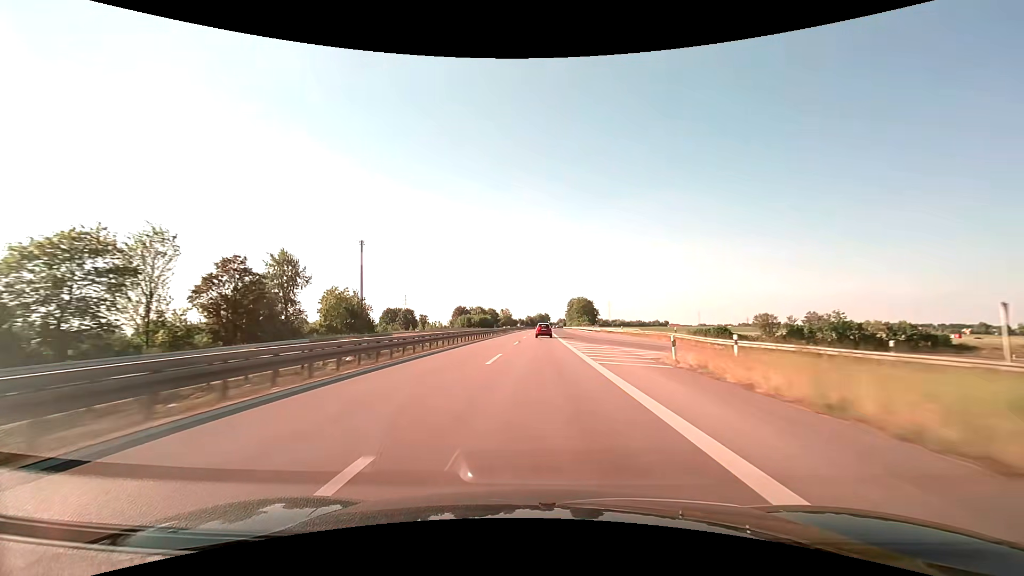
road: trunk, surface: asphalt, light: Day
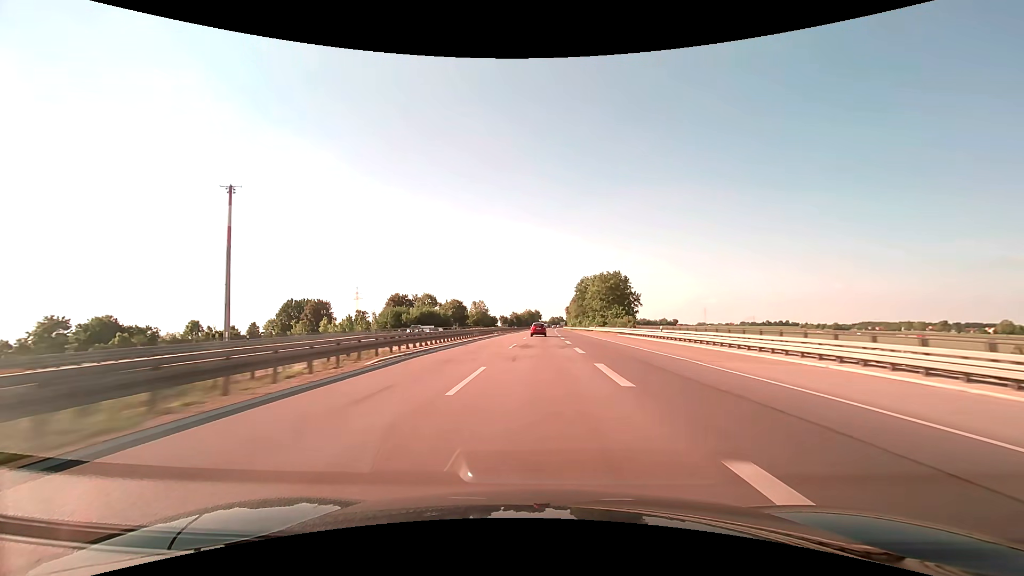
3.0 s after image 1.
(+1.1, +98.0) m; +1°
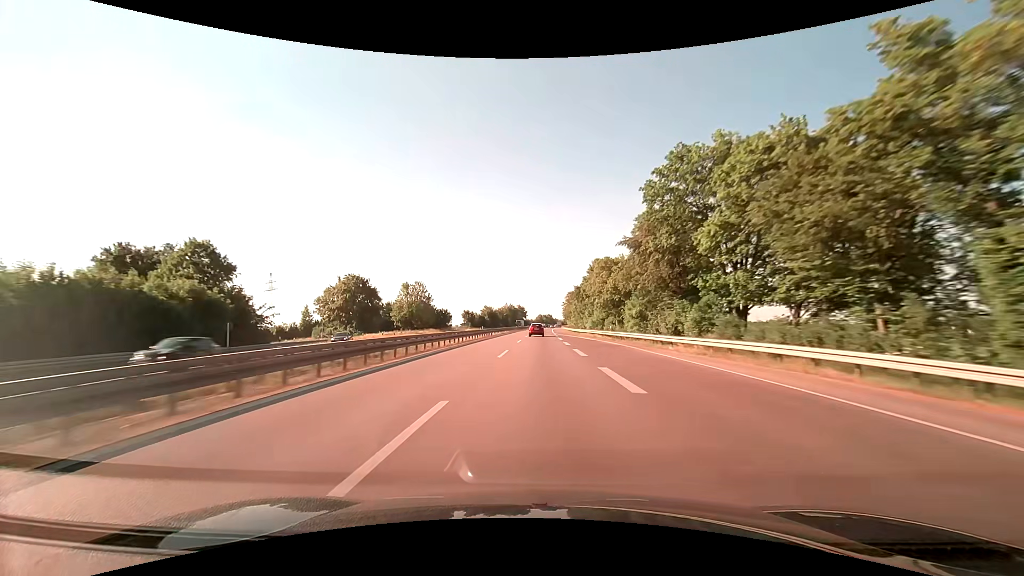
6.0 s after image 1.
(+1.6, +96.9) m; +2°
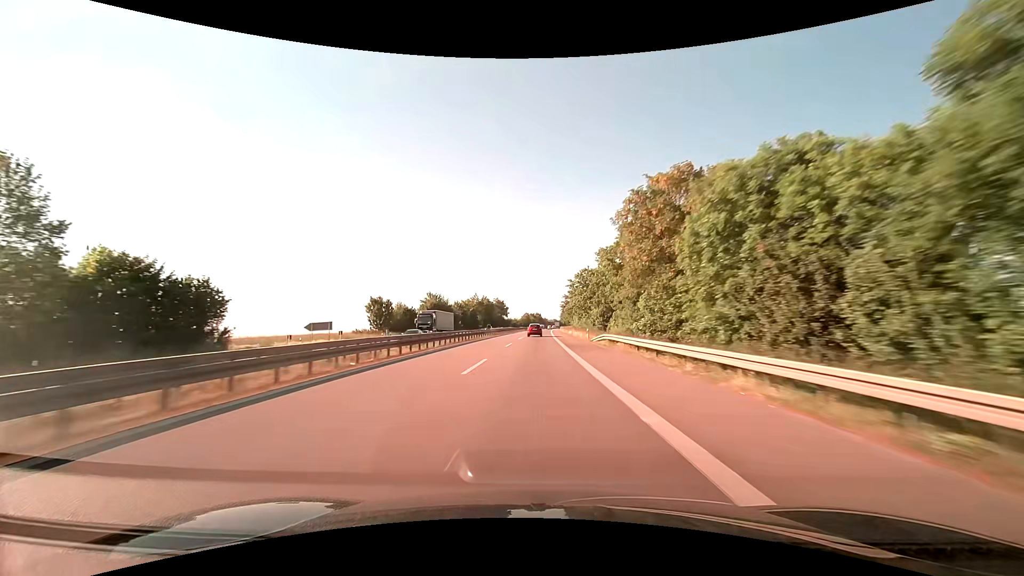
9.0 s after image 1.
(+1.5, +97.5) m; +2°
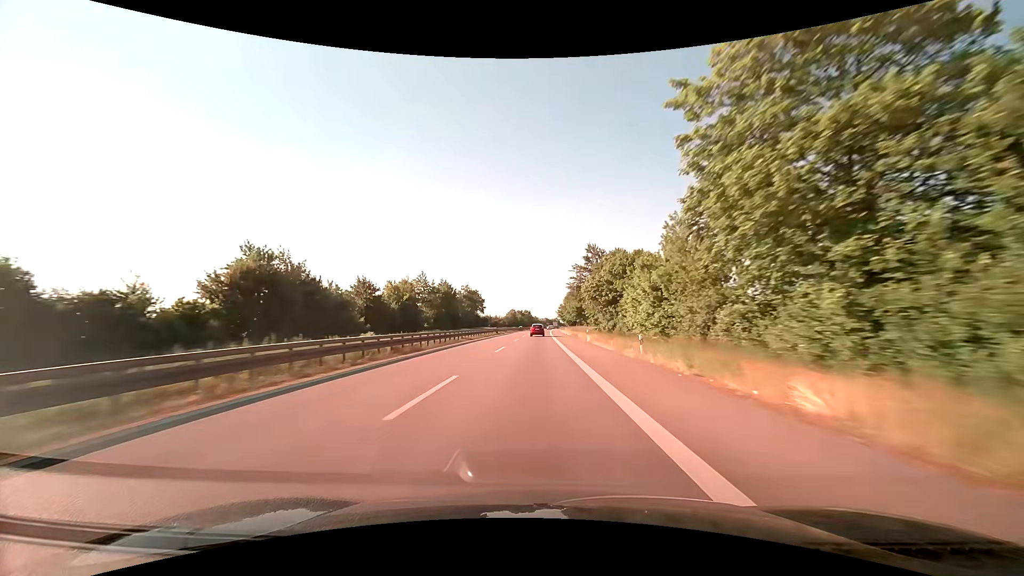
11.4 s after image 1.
(+0.8, +78.9) m; +1°
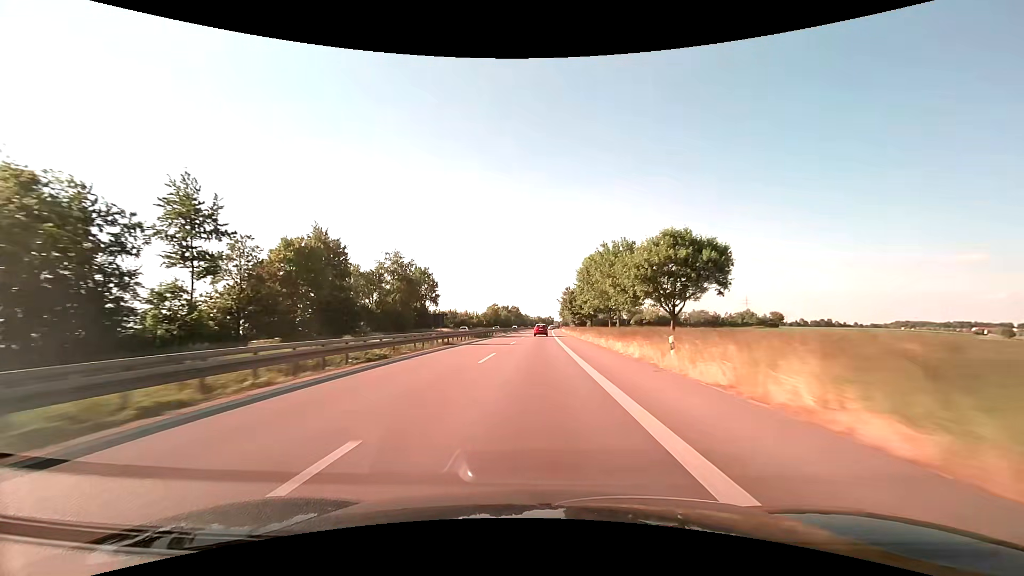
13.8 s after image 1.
(+0.6, +79.7) m; +1°
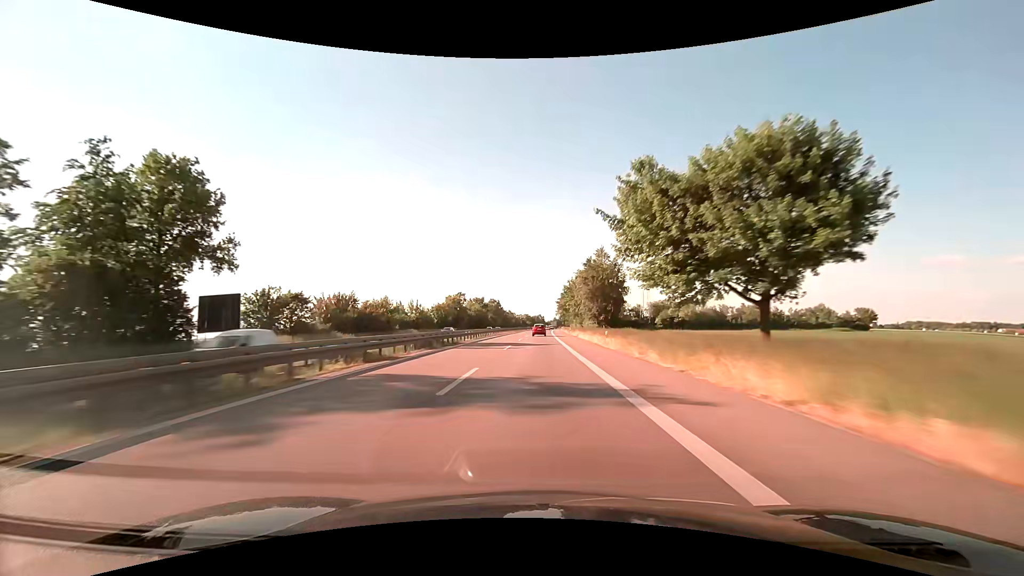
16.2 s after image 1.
(+0.6, +80.6) m; +1°
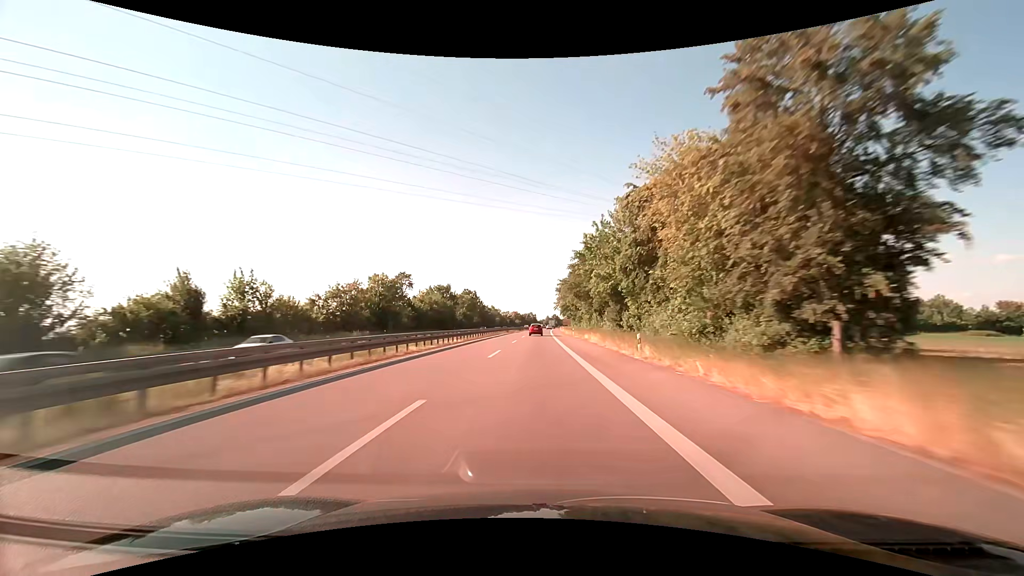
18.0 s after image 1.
(+0.6, +61.0) m; +1°
(0, +10) (0, +20) (0, +30) (0, +40) (0, +50) (0, +60) (0, +70) (+1, +80) (+1, +90) (+1, +100) m
